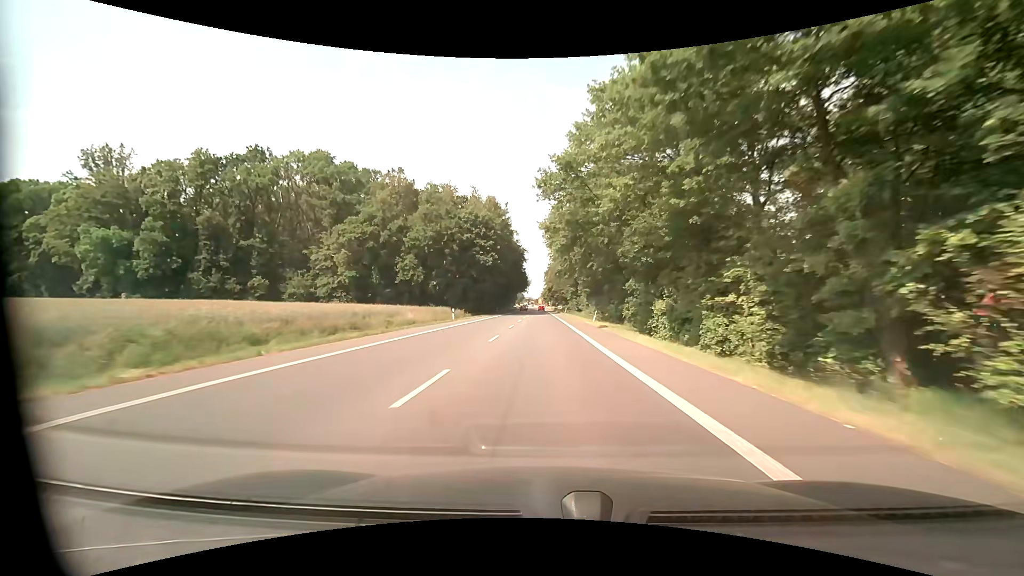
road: primary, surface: asphalt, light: Day
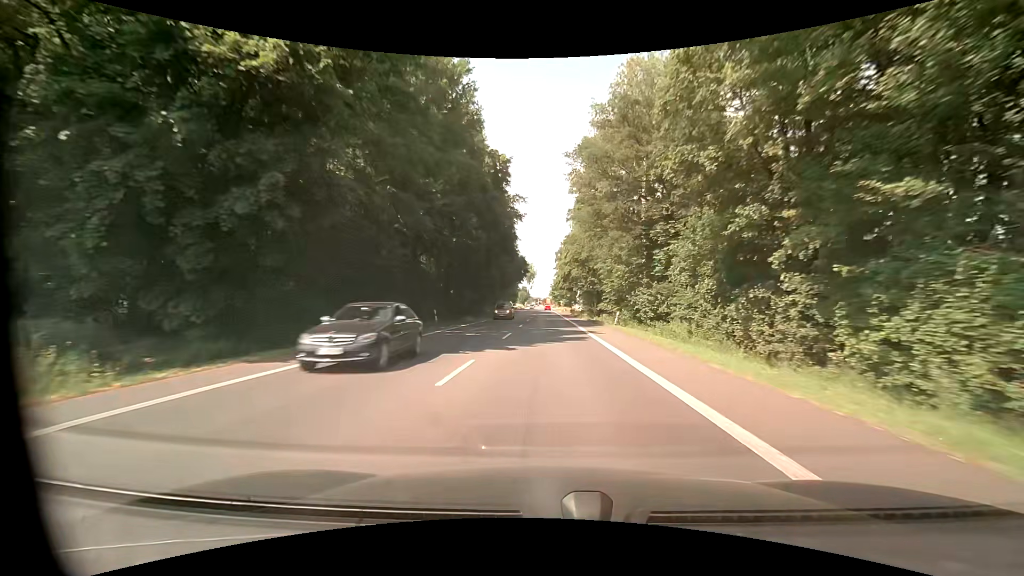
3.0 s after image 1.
(-0.7, +58.9) m; -1°
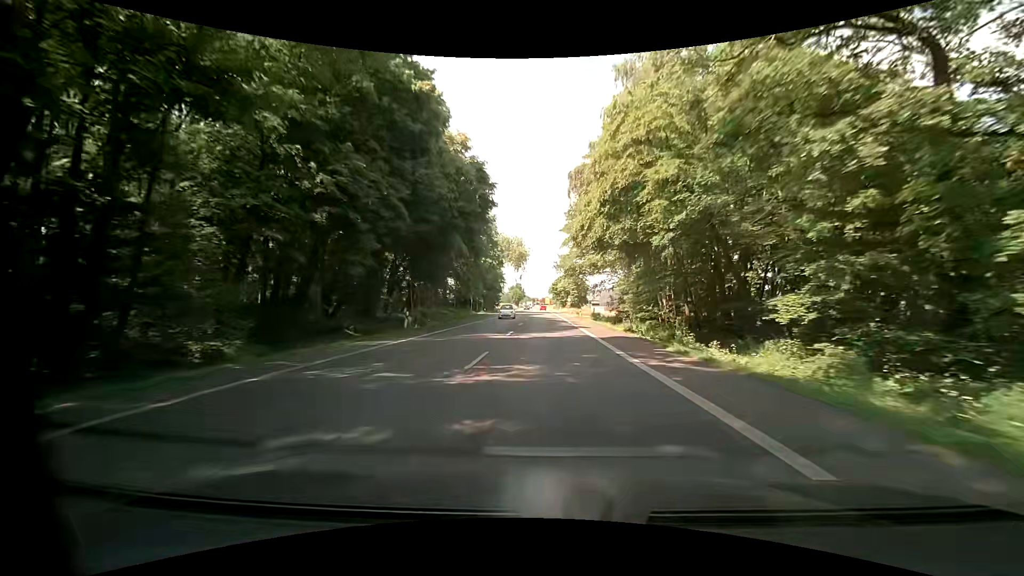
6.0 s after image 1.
(+0.4, +58.4) m; +1°
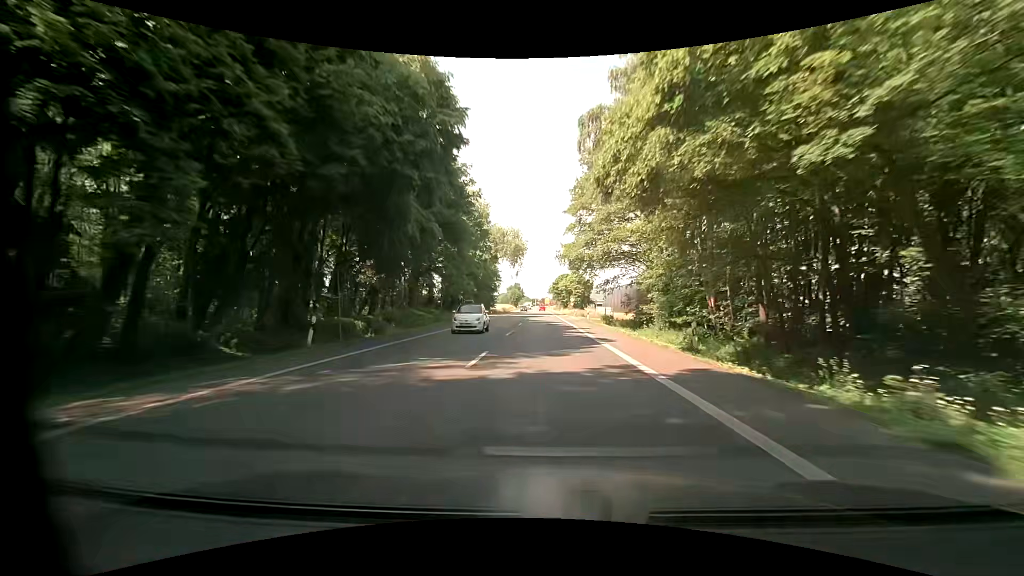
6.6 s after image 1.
(-0.1, +11.6) m; -1°
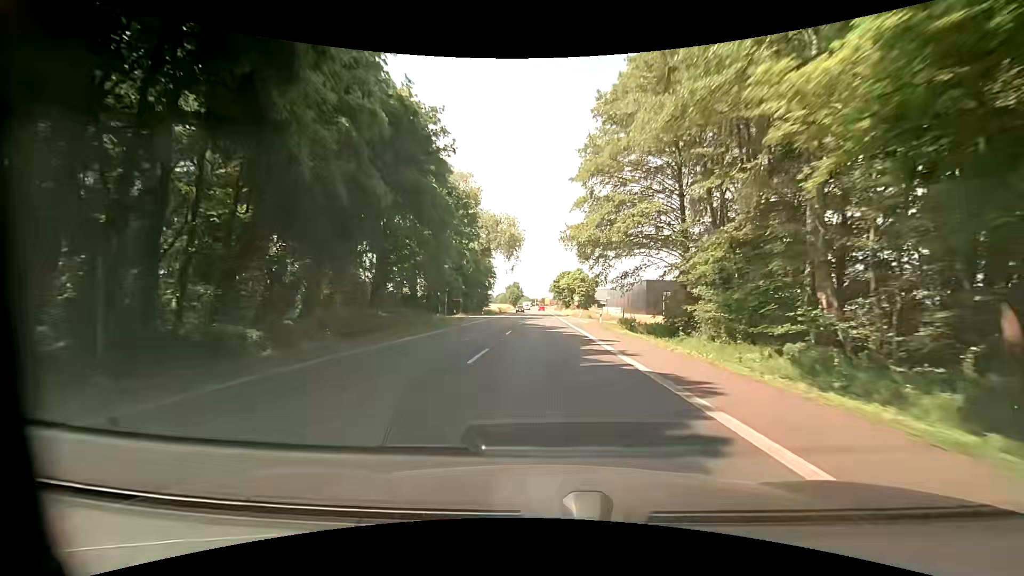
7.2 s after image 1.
(0.0, +11.6) m; 0°
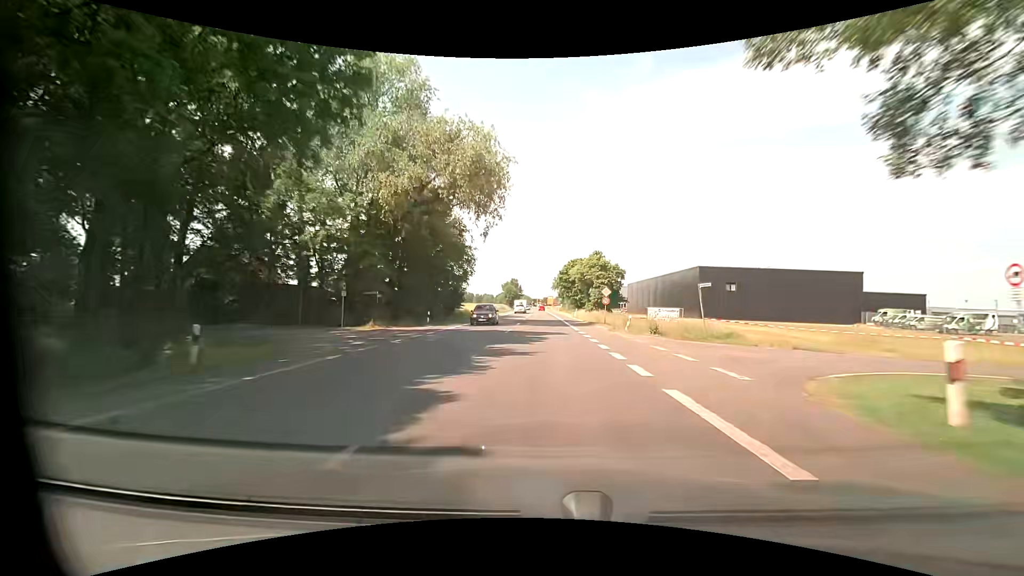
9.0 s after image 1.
(0.0, +34.9) m; 0°
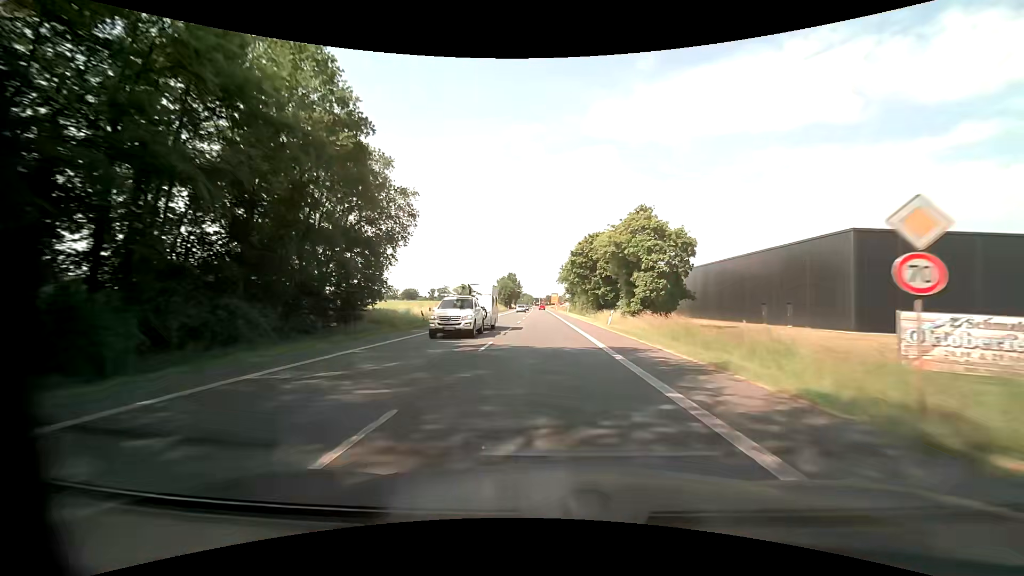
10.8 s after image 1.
(+0.1, +34.8) m; 0°
